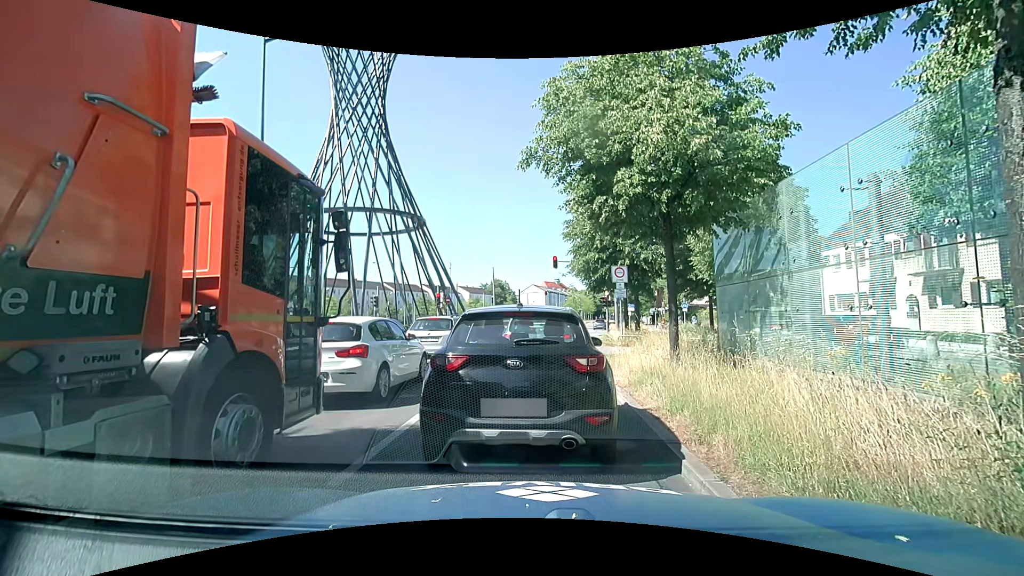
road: primary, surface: asphalt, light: Day
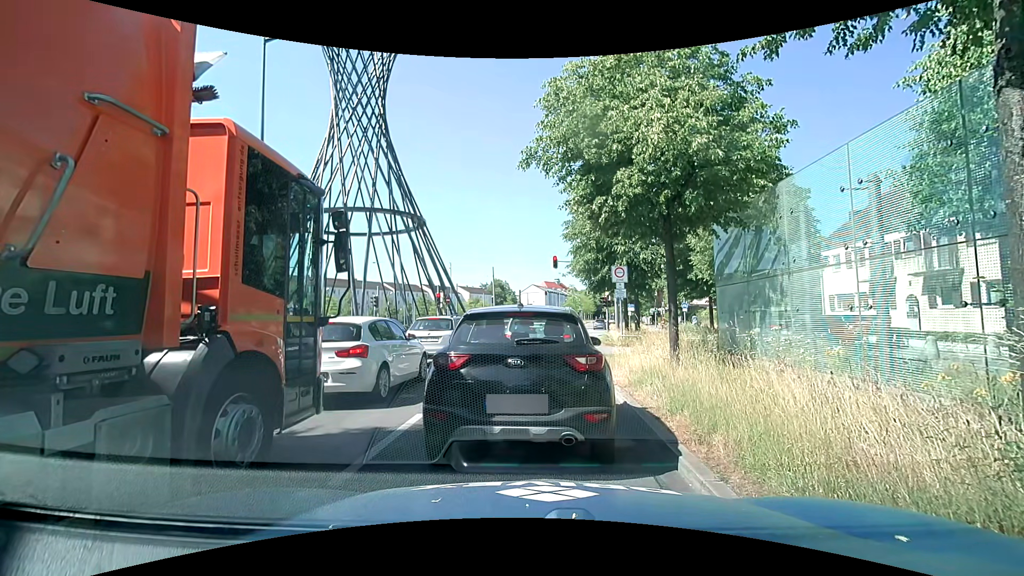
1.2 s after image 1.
(0.0, 0.0) m; 0°
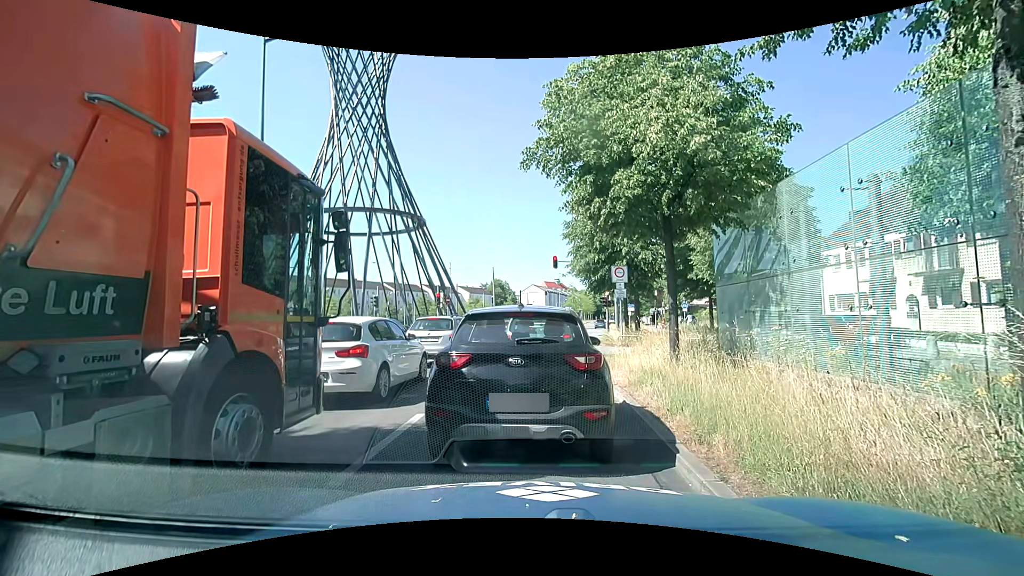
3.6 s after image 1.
(0.0, 0.0) m; 0°
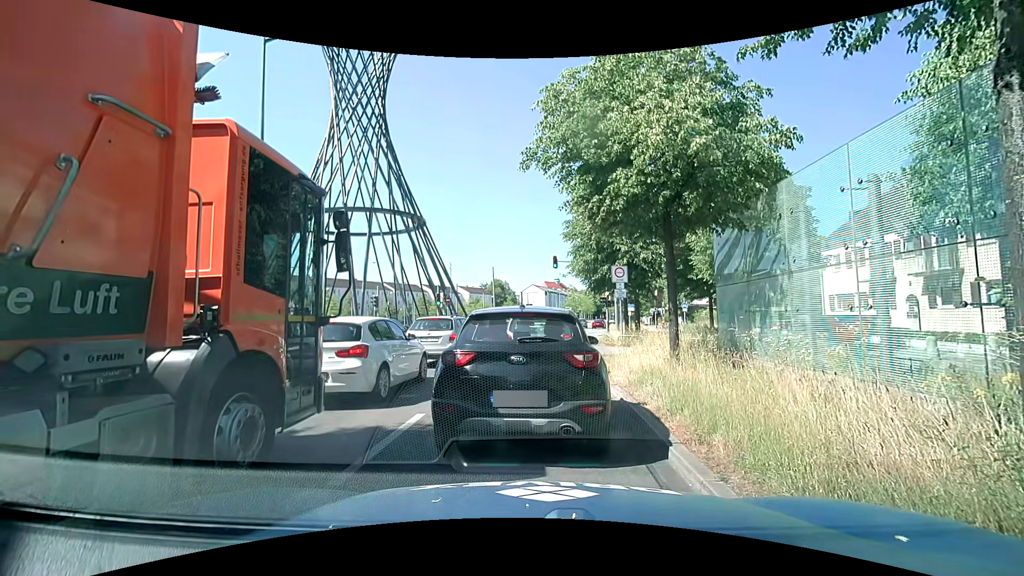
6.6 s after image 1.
(0.0, 0.0) m; 0°
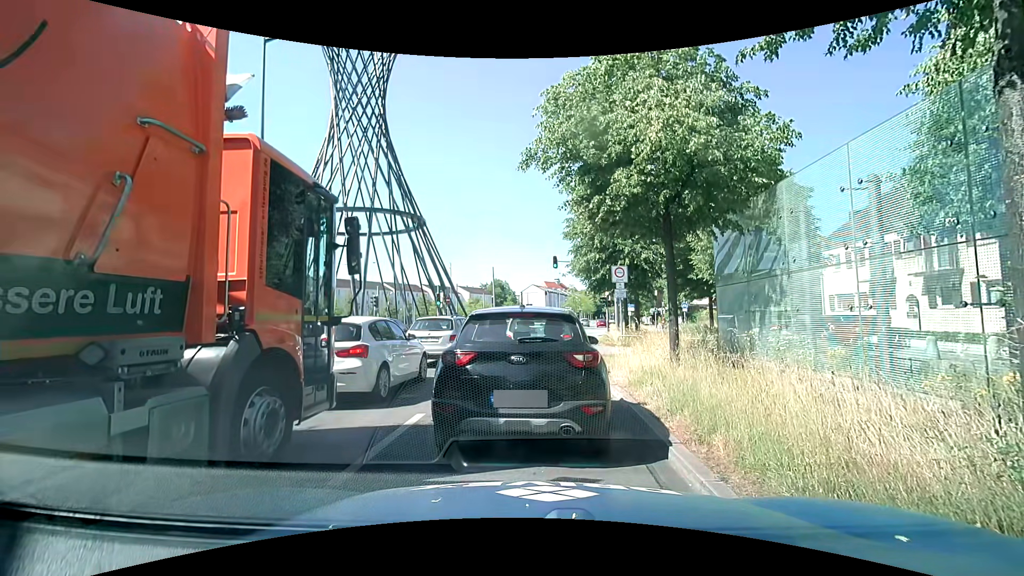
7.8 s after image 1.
(0.0, 0.0) m; 0°
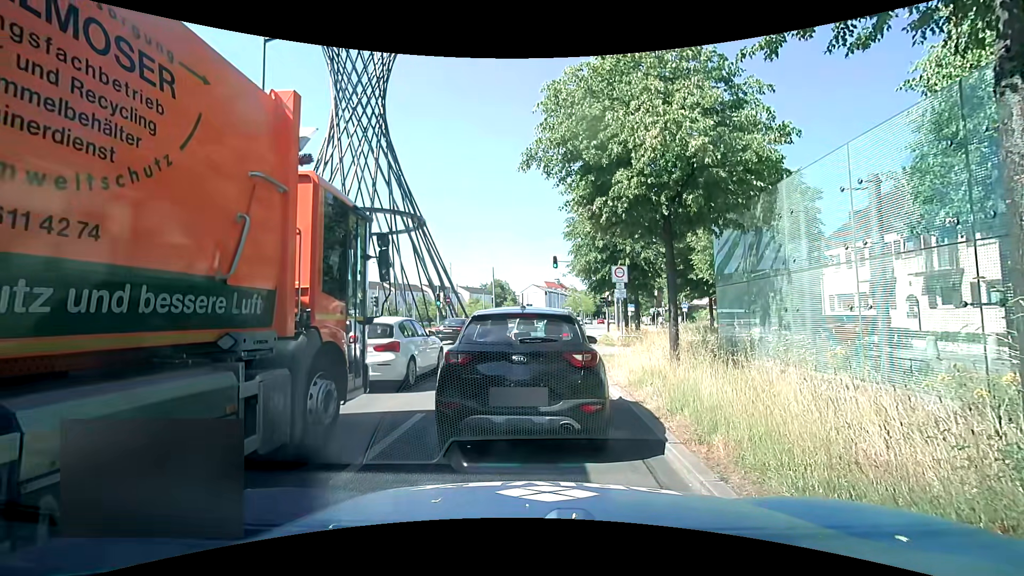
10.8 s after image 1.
(0.0, 0.0) m; 0°
